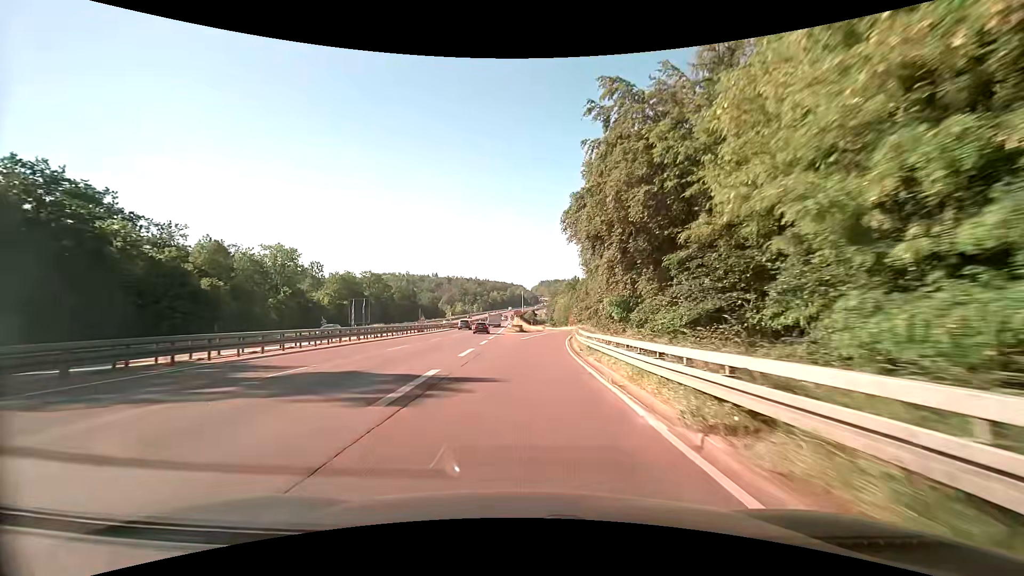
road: trunk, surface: asphalt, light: Day
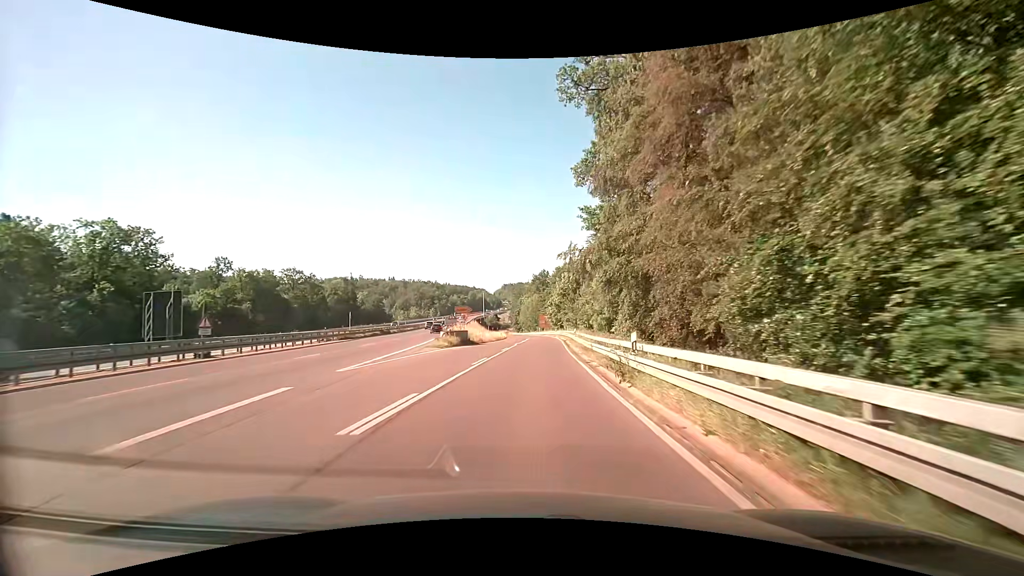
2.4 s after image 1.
(+1.3, +37.1) m; +5°
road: trunk_link
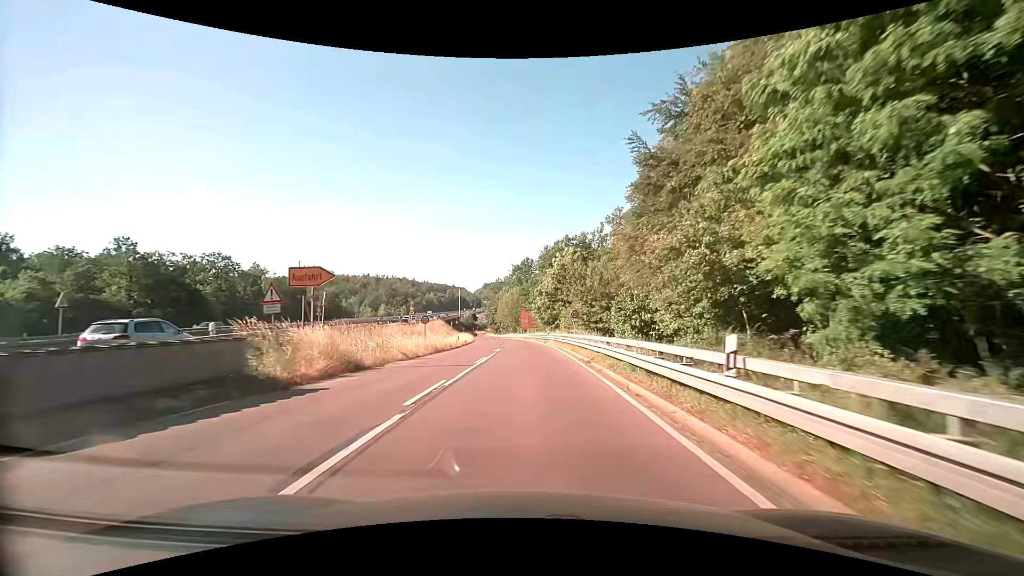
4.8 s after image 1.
(+0.6, +32.7) m; +2°
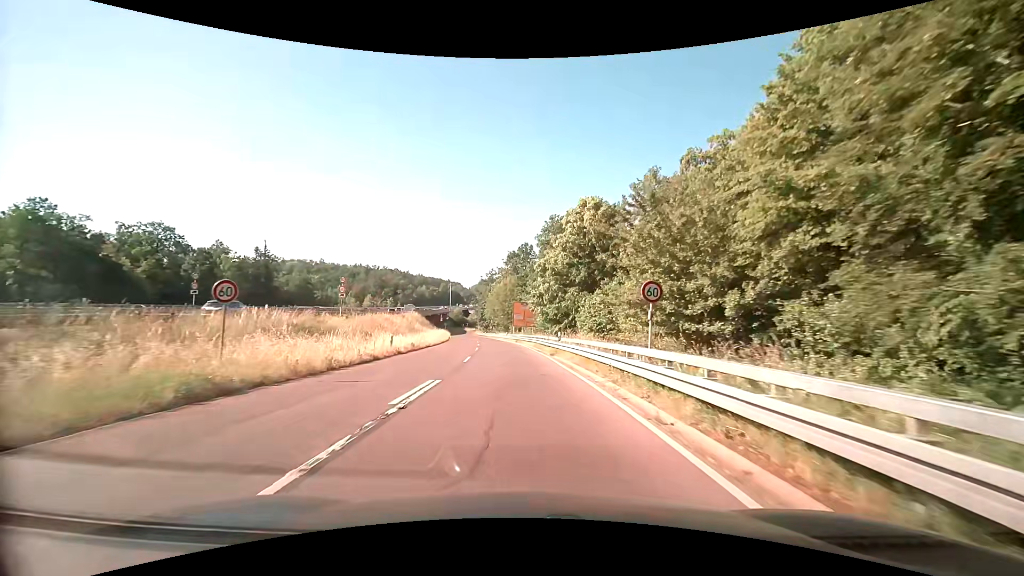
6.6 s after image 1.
(+0.1, +23.9) m; 0°
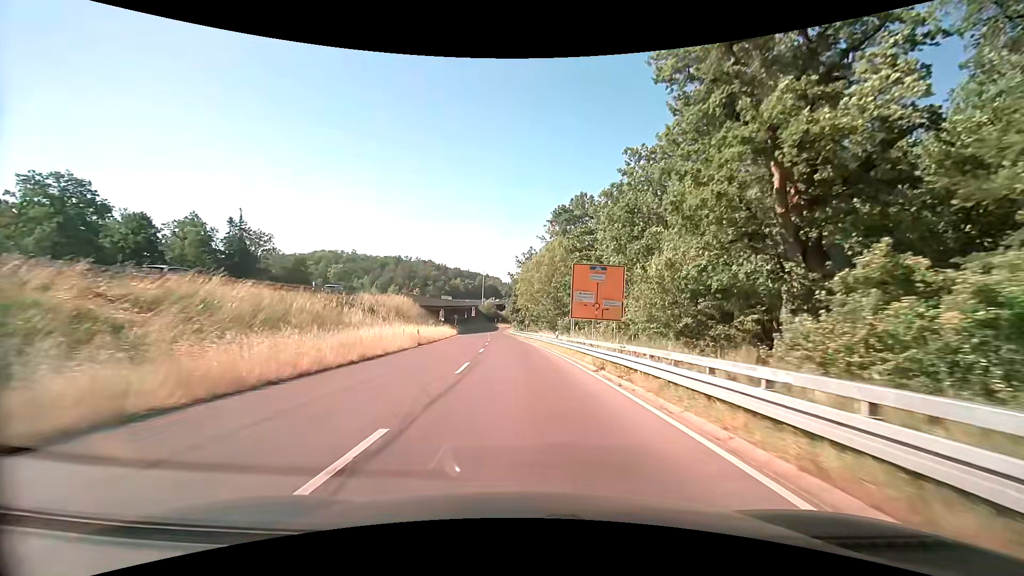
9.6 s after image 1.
(-2.1, +43.0) m; -5°
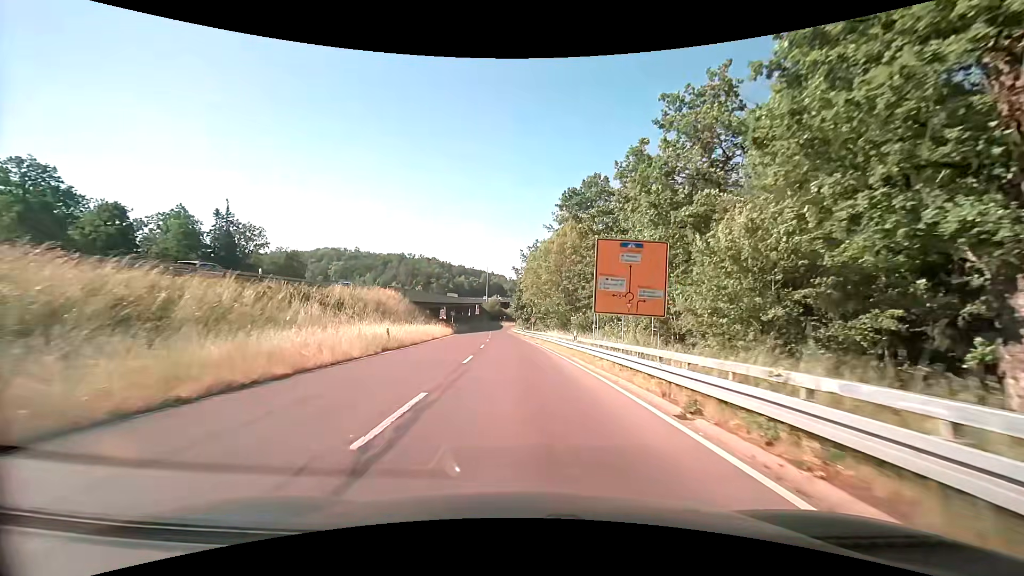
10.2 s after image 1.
(0.0, +8.9) m; 0°
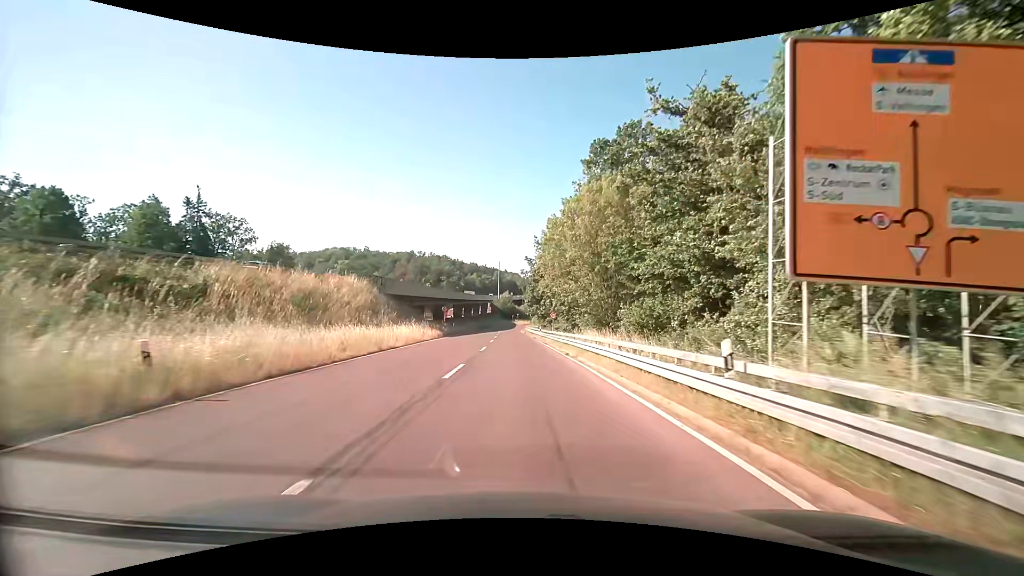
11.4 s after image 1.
(-0.3, +17.2) m; -2°
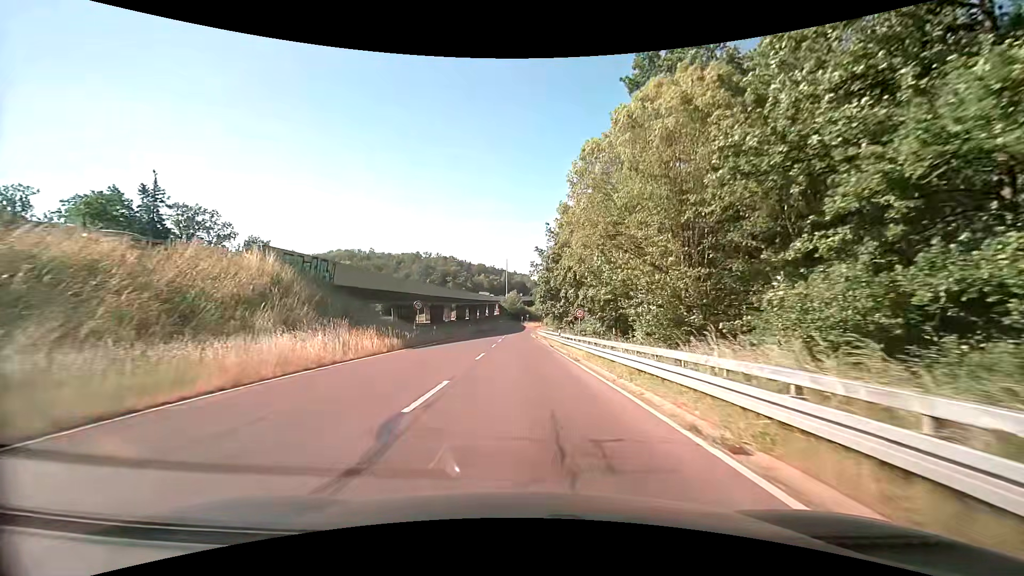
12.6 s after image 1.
(-0.1, +16.5) m; -1°
(0, +10) (0, +20) (0, +30) (0, +40) (0, +50) (-1, +60) (-1, +70) (-1, +80) (-1, +90) (0, +100) m
